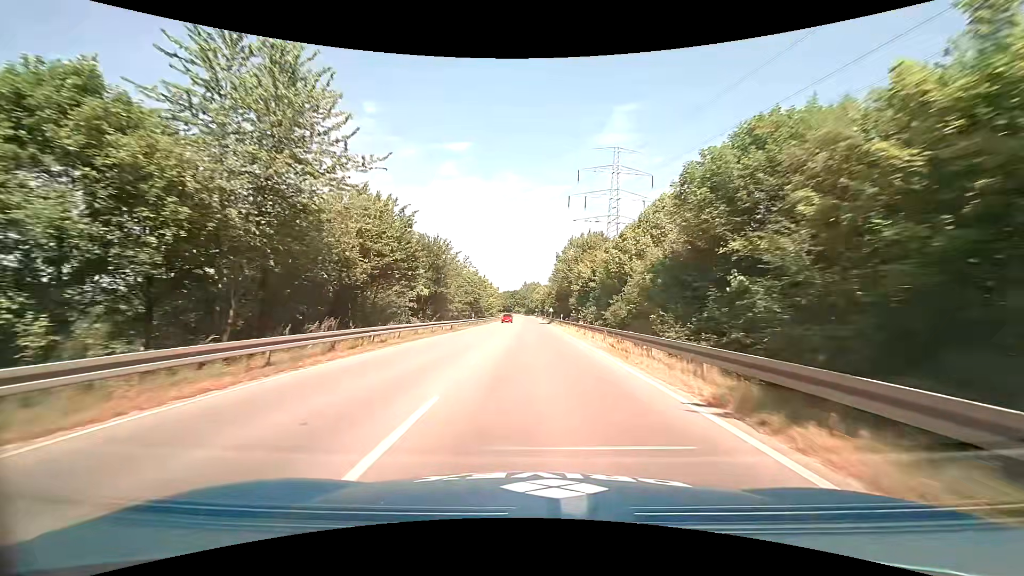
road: primary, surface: asphalt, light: Day
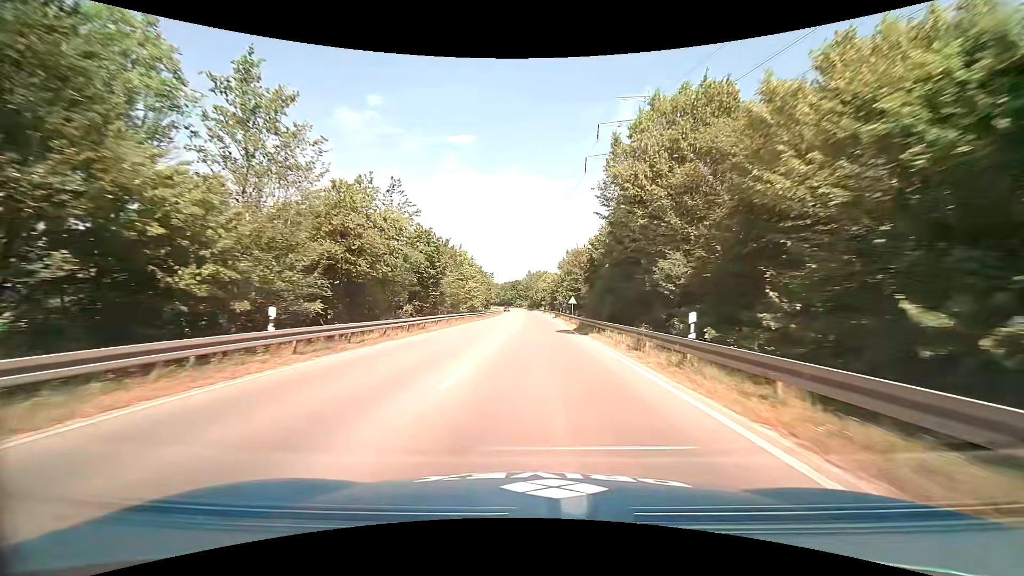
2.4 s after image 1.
(+0.2, +42.9) m; 0°
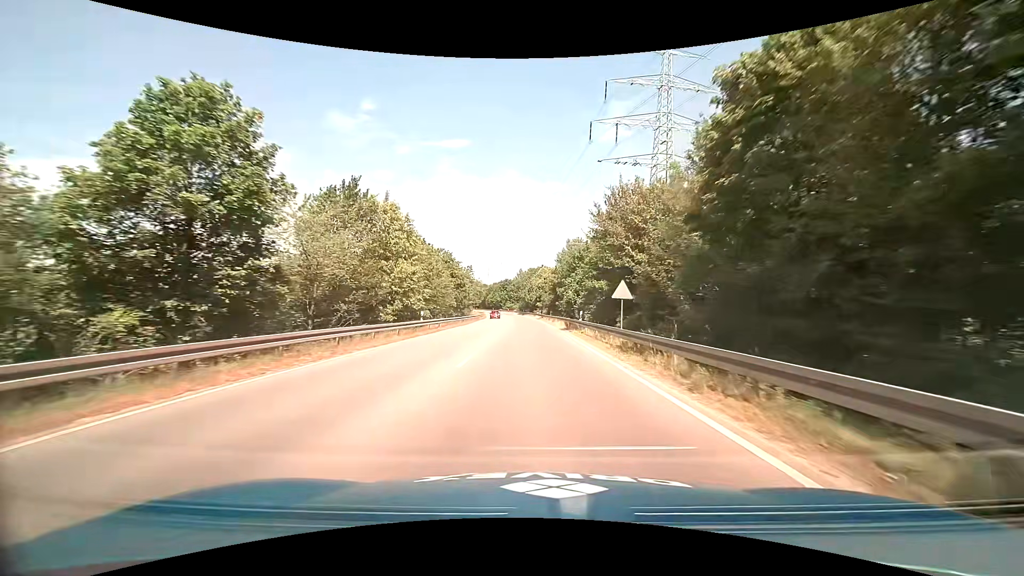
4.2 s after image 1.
(+0.1, +32.0) m; +1°
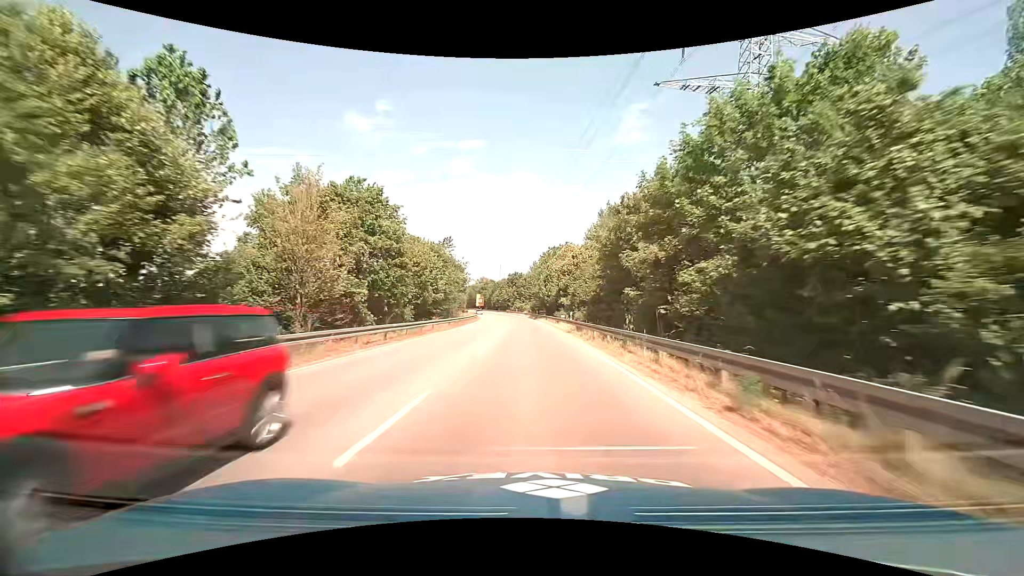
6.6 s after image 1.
(-0.4, +42.7) m; -2°
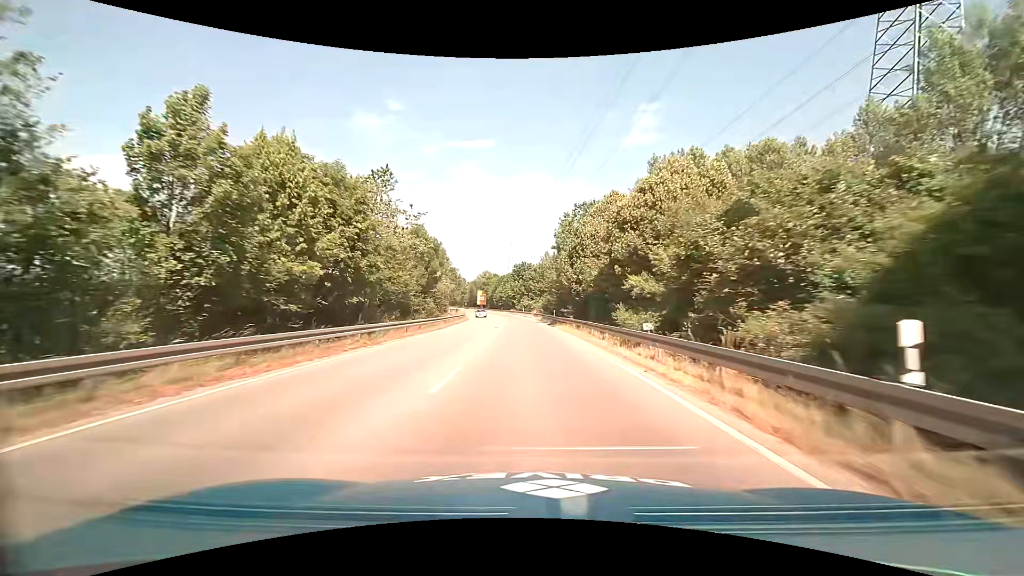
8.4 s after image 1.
(-0.4, +31.7) m; -1°
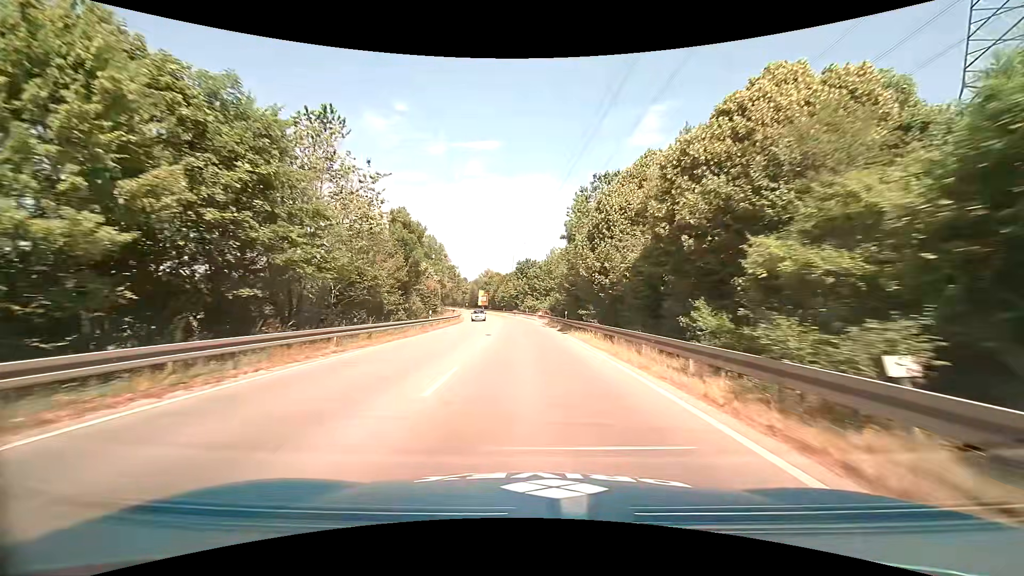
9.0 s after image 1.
(0.0, +10.4) m; 0°
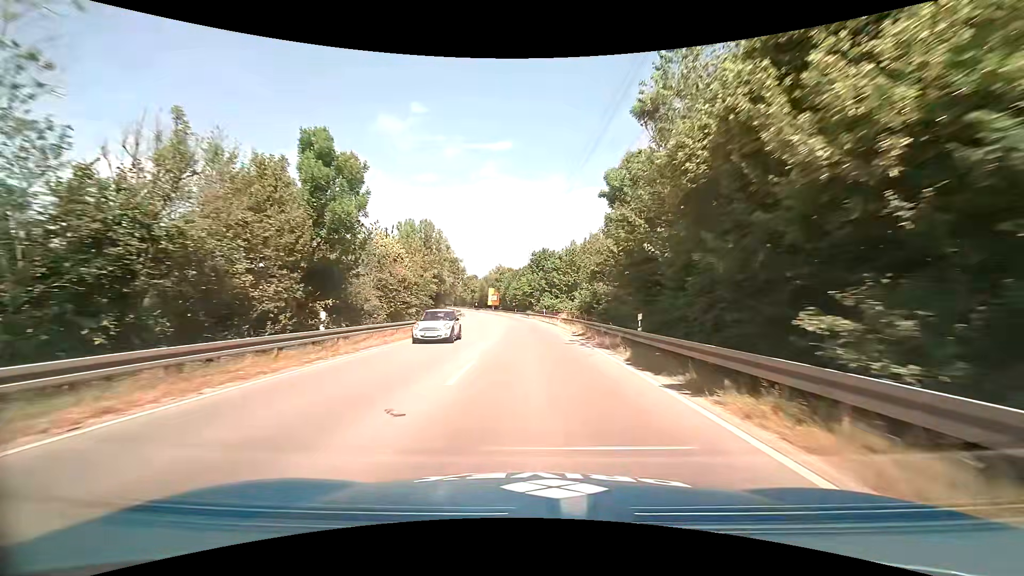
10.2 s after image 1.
(-0.3, +20.6) m; -2°
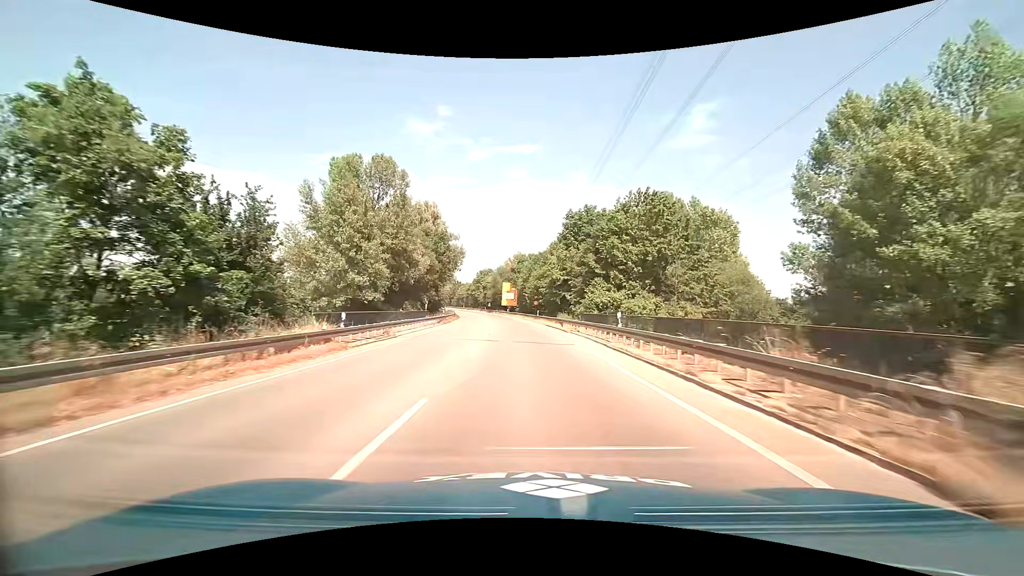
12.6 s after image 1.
(-0.3, +40.9) m; -2°
(0, +10) (-1, +20) (-1, +30) (-2, +40) (-2, +50) (-3, +60) (-4, +70) (-6, +80) (-7, +90) (-9, +99) m
